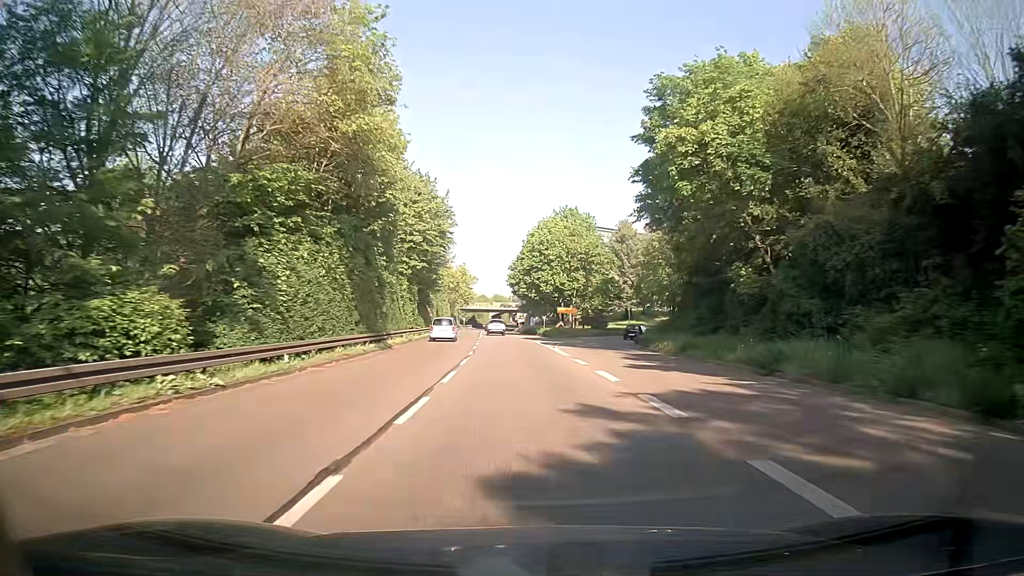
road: trunk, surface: asphalt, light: Day
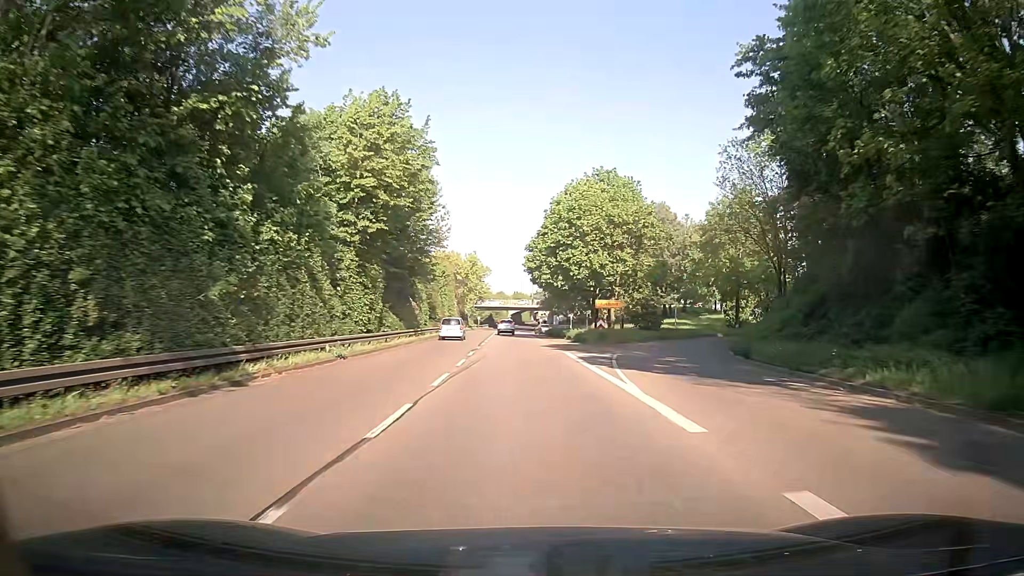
(-0.2, +19.2) m; -2°
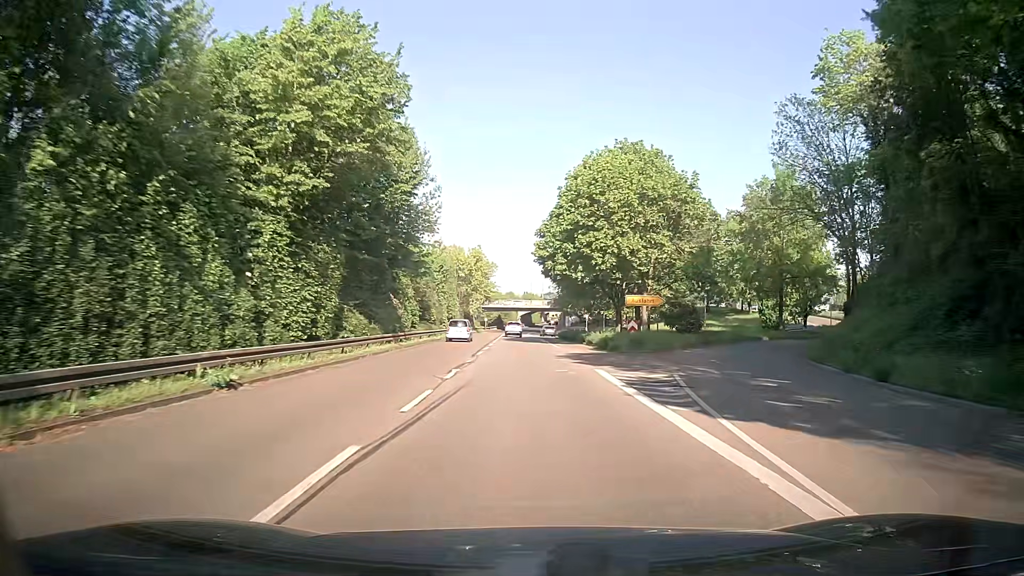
(0.0, +9.7) m; -1°
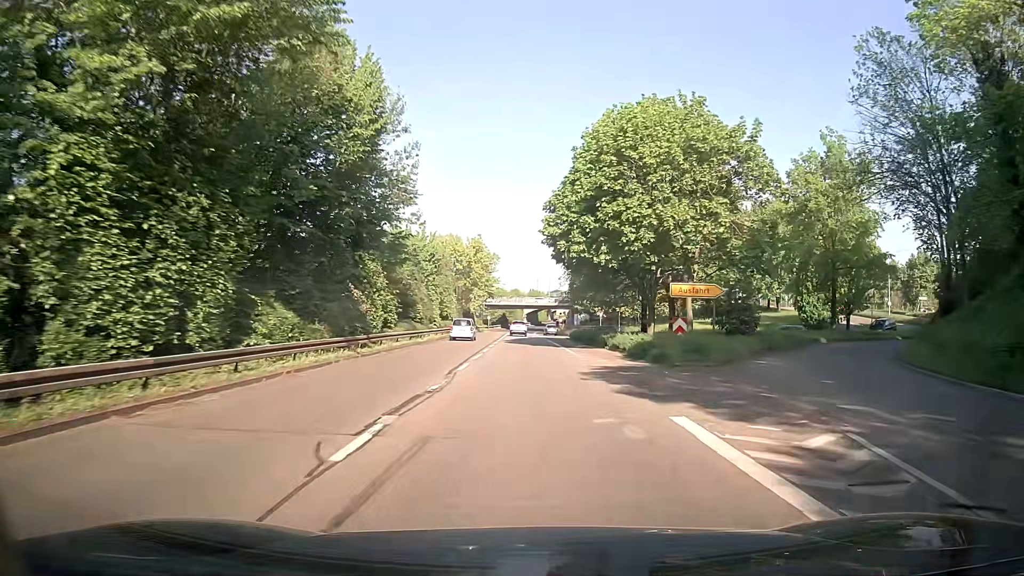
(-0.1, +9.7) m; -1°
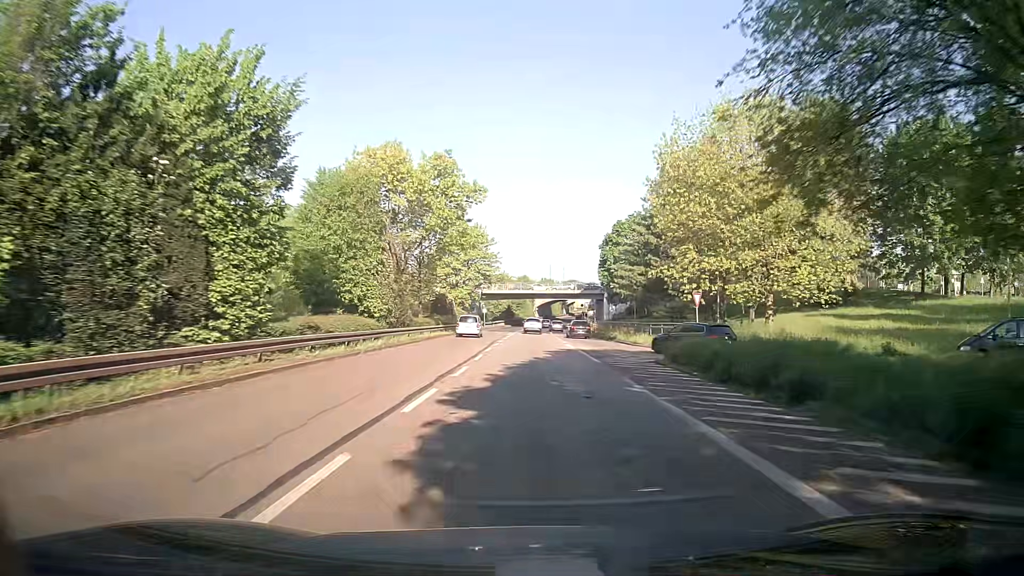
(-0.5, +39.2) m; -1°
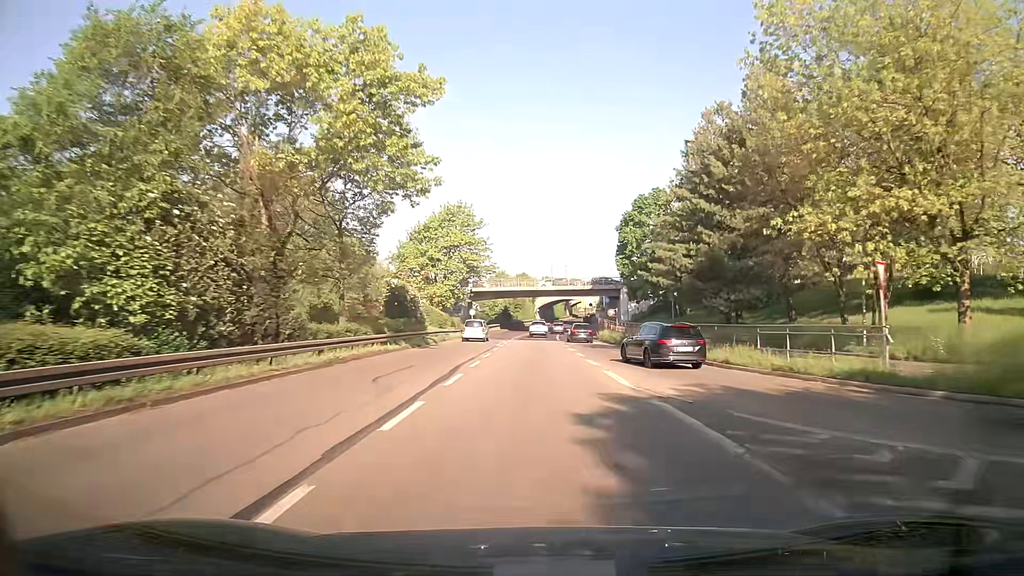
(0.0, +19.3) m; 0°
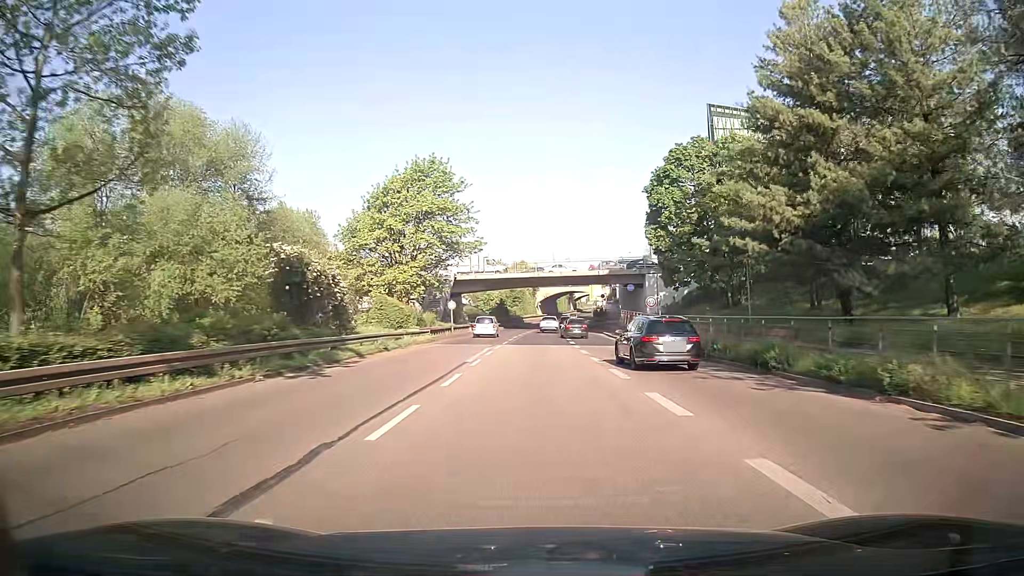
(+0.1, +18.8) m; 0°
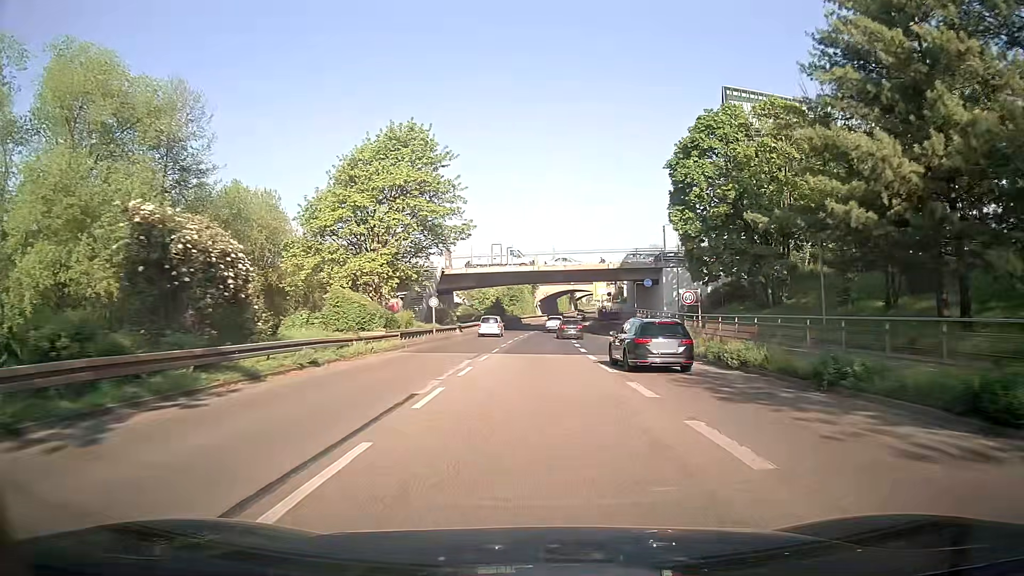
(0.0, +9.3) m; 0°
(0, +10) (0, +20) (0, +30) (+1, +40) (+1, +50) (+2, +60) (+2, +70) (+3, +80) (+4, +90) (+5, +100) m
